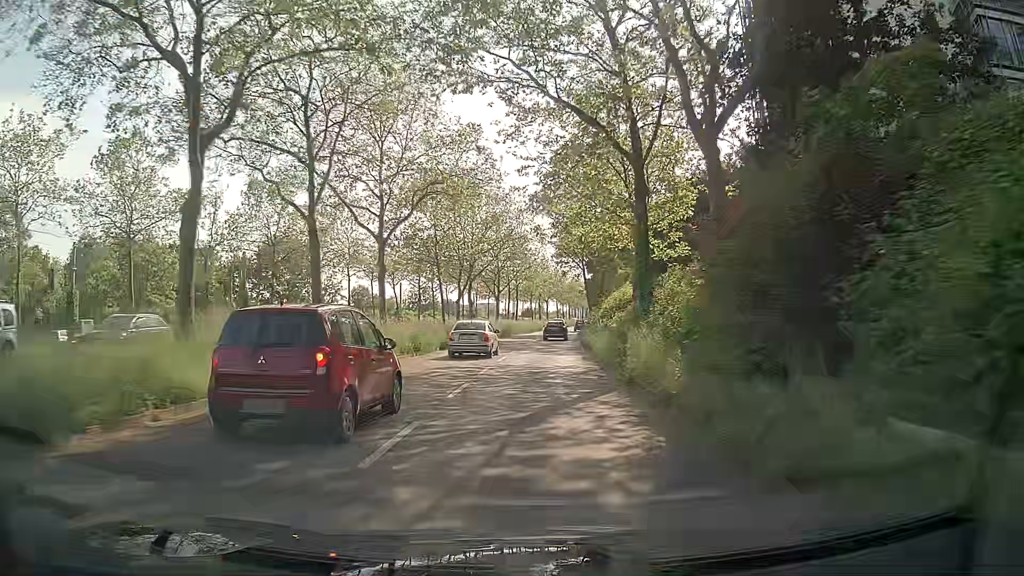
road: secondary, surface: asphalt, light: Day
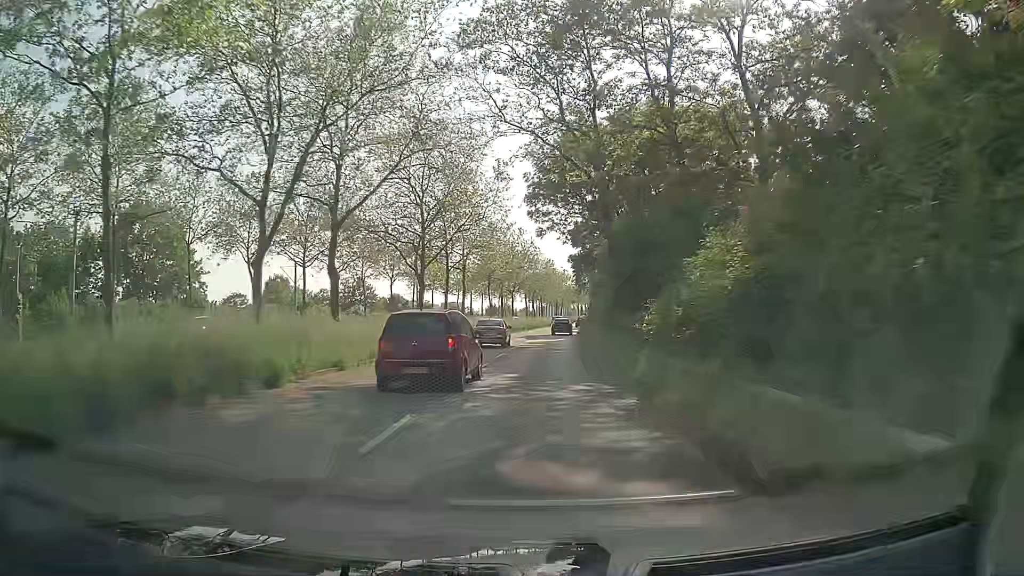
(+0.9, +35.6) m; +3°
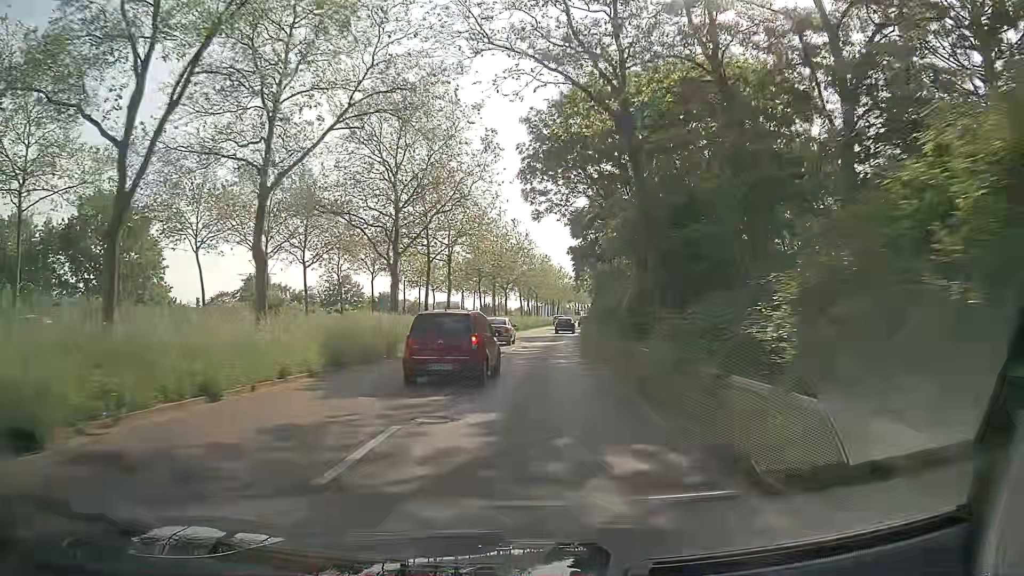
(0.0, +7.4) m; 0°
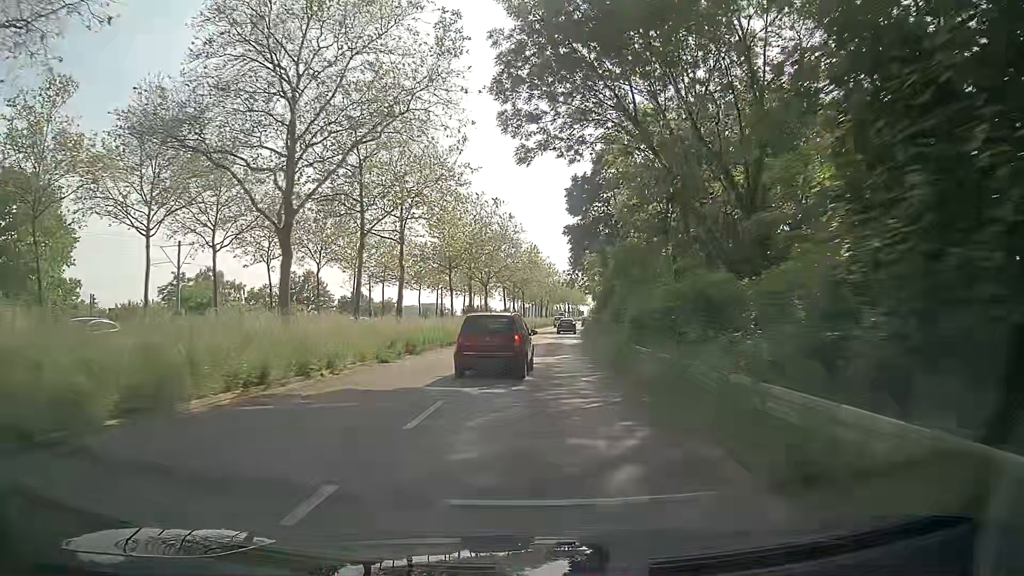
(+0.2, +15.0) m; +1°
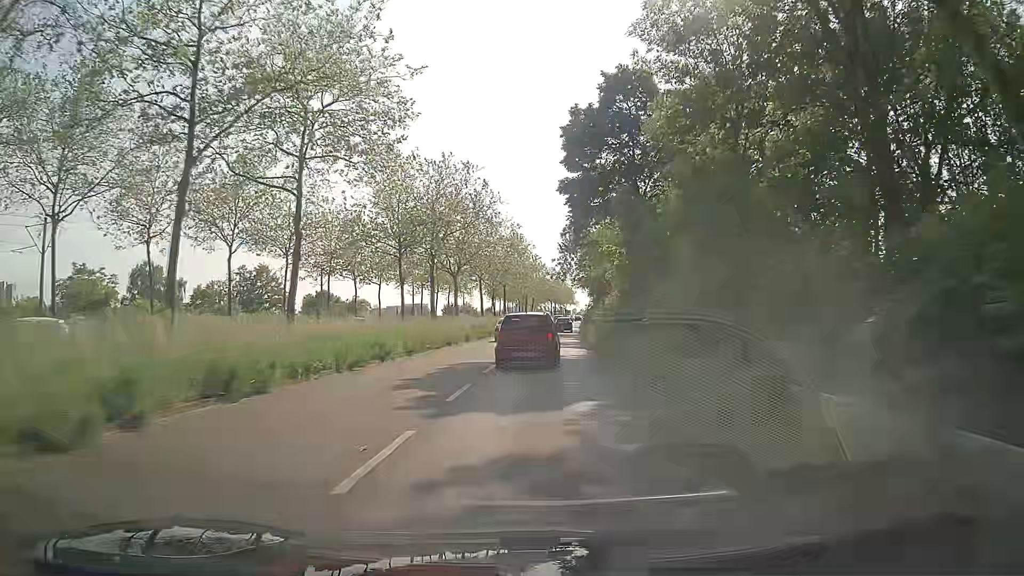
(+0.2, +15.3) m; +1°
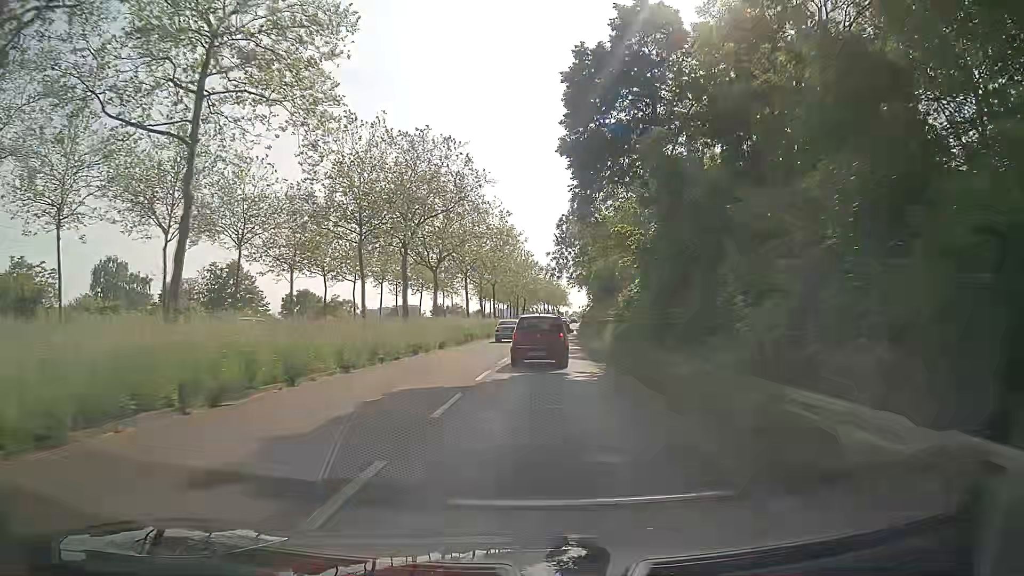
(+0.1, +7.7) m; +2°
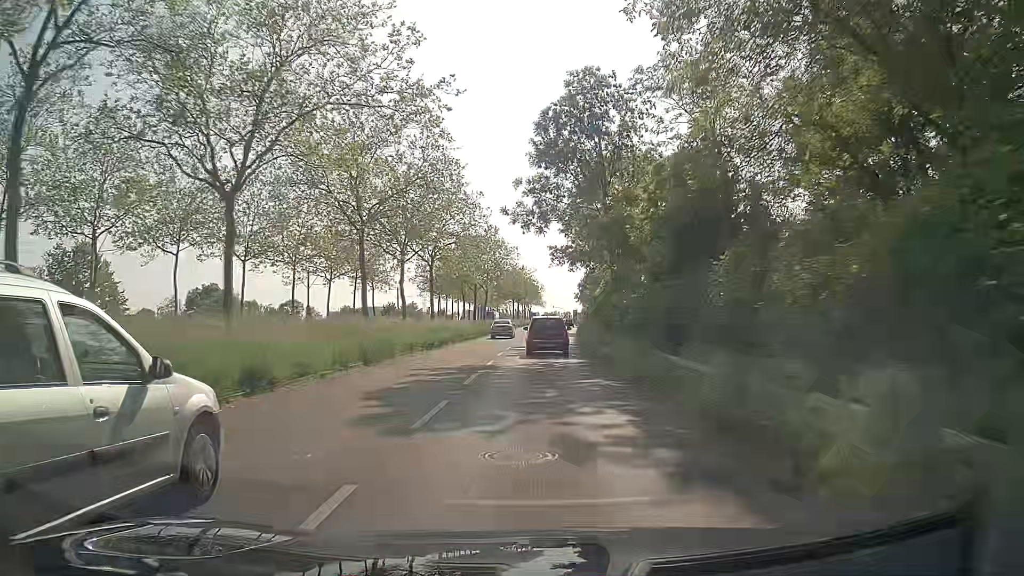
(+0.3, +31.1) m; +1°
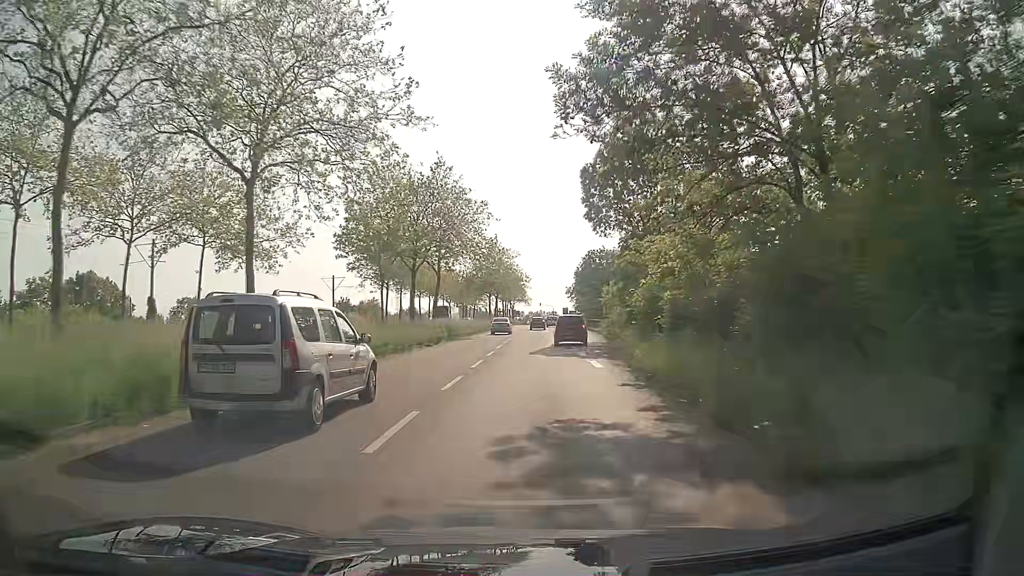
(+0.6, +31.9) m; +2°
(0, +10) (0, +20) (0, +30) (0, +40) (0, +50) (0, +60) (0, +70) (0, +80) (0, +90) (+1, +100) m
